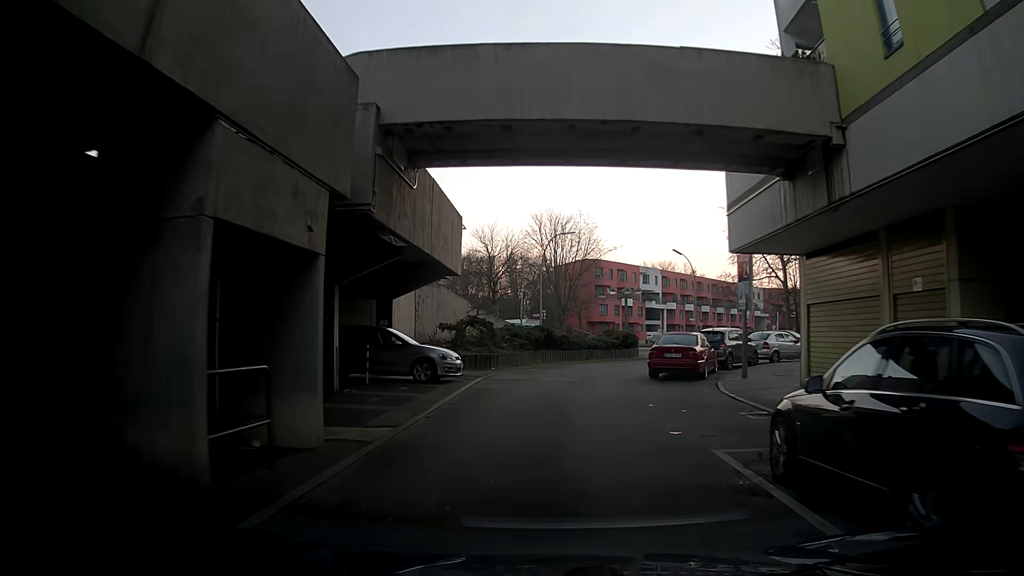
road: residential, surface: asphalt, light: Day
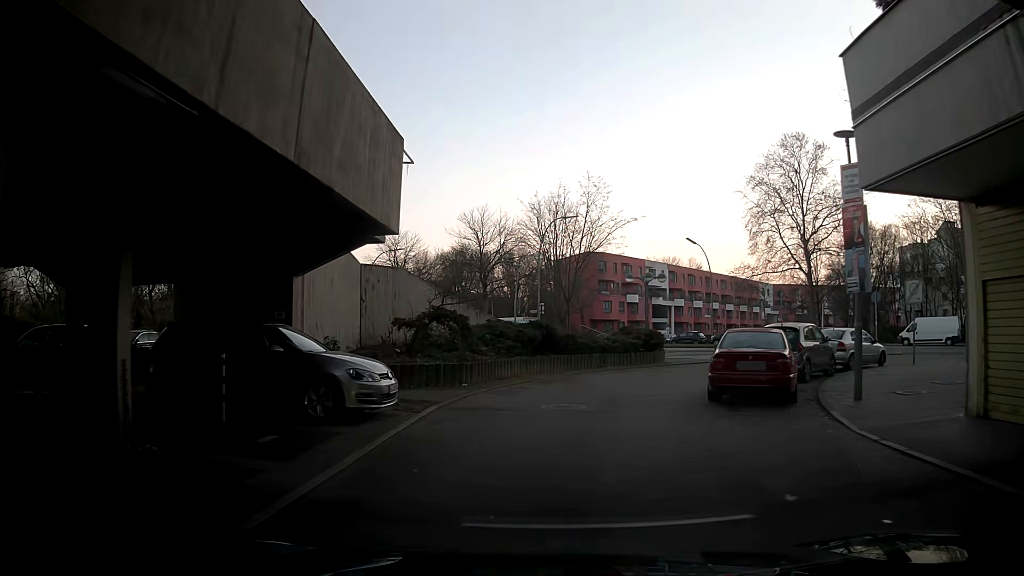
(-0.1, +7.9) m; 0°
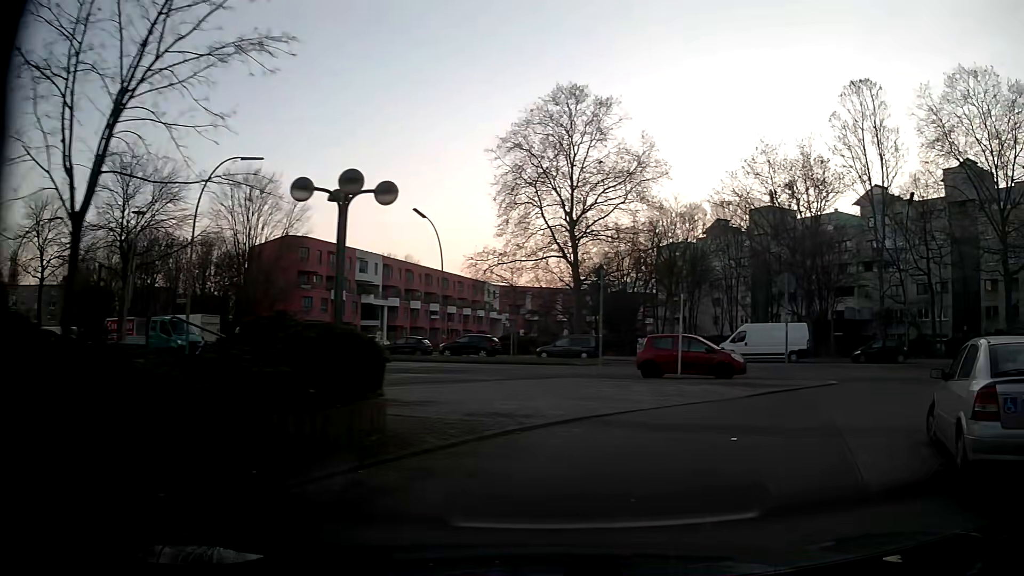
(+1.8, +18.2) m; +24°
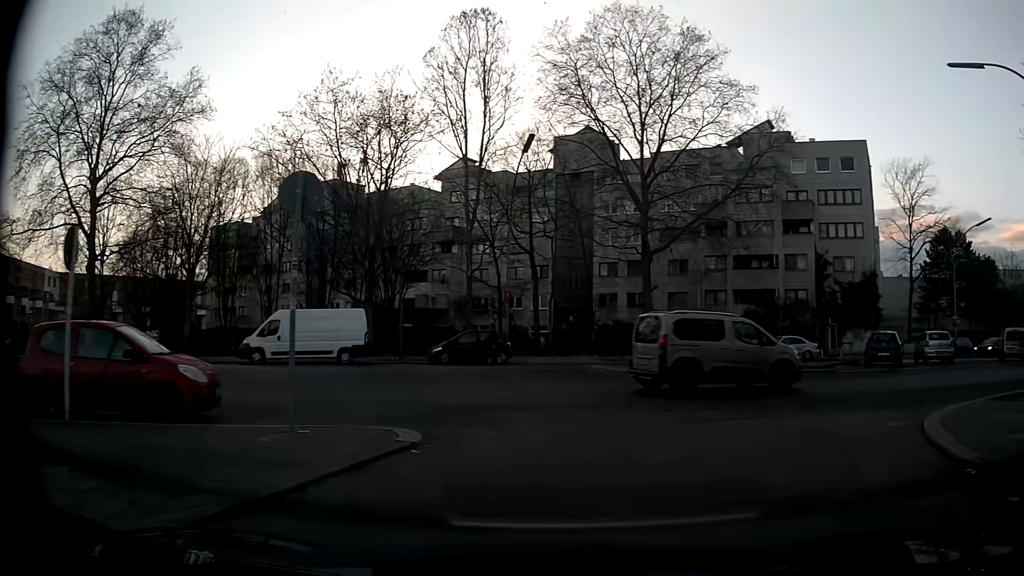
(+3.7, +11.5) m; +36°
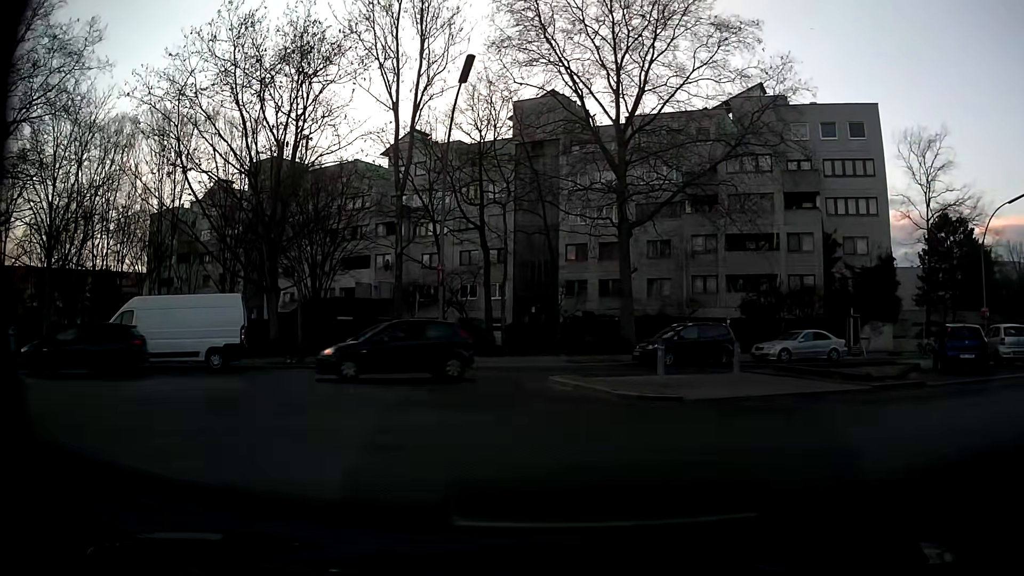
(+0.8, +8.6) m; +4°
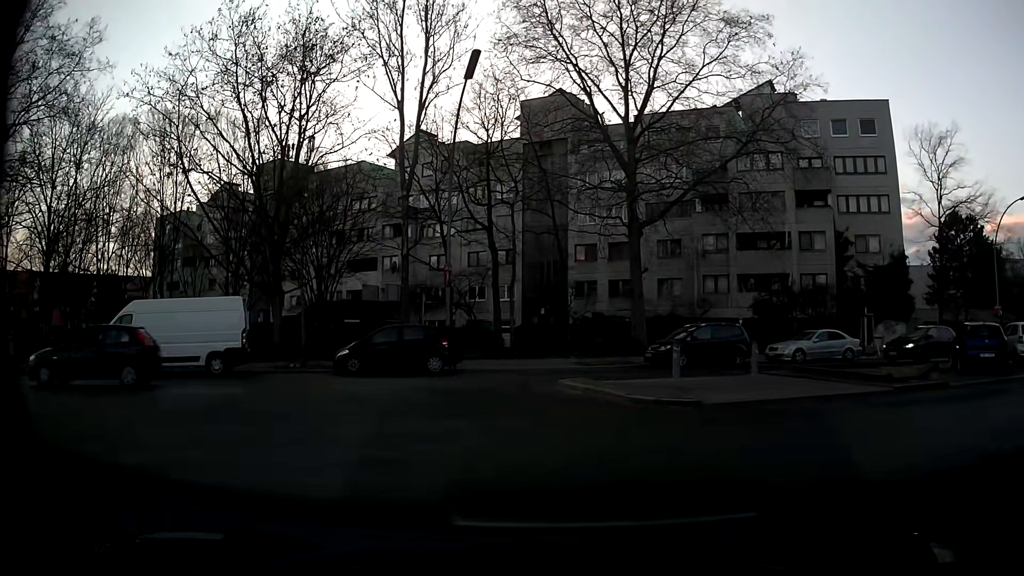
(0.0, +0.6) m; 0°
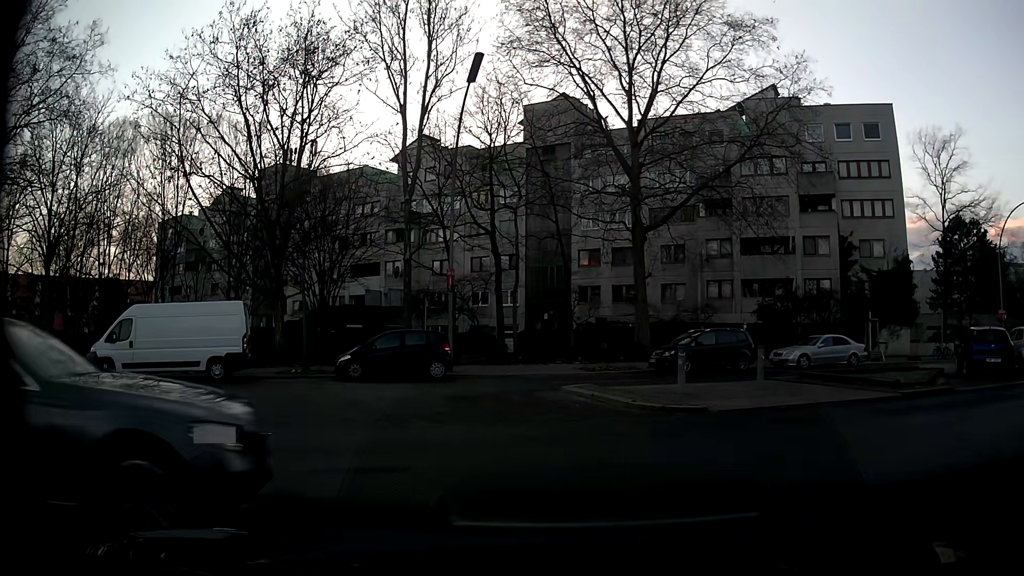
(0.0, +0.3) m; 0°
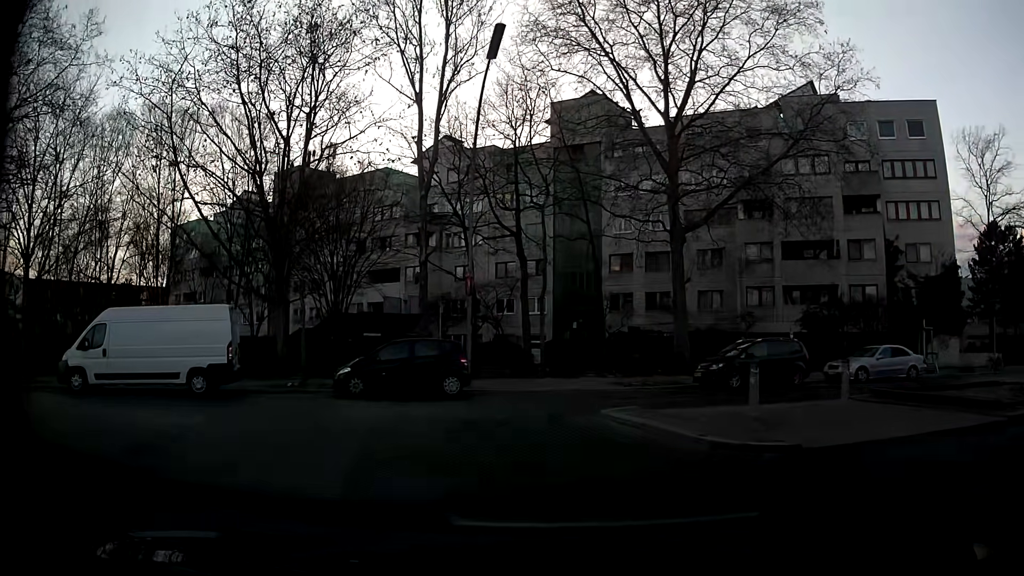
(-0.1, +3.2) m; -5°
